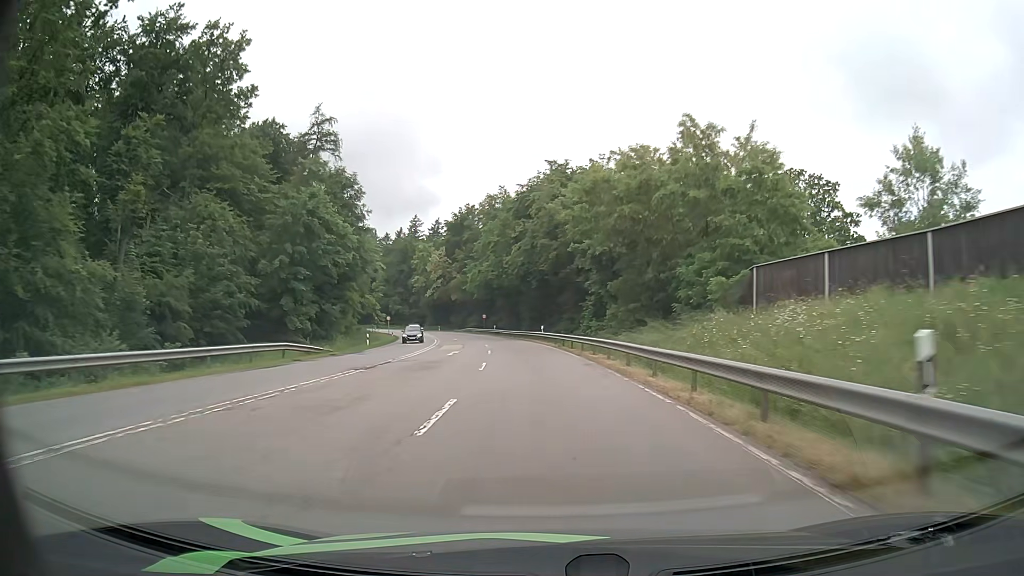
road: secondary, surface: asphalt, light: Day
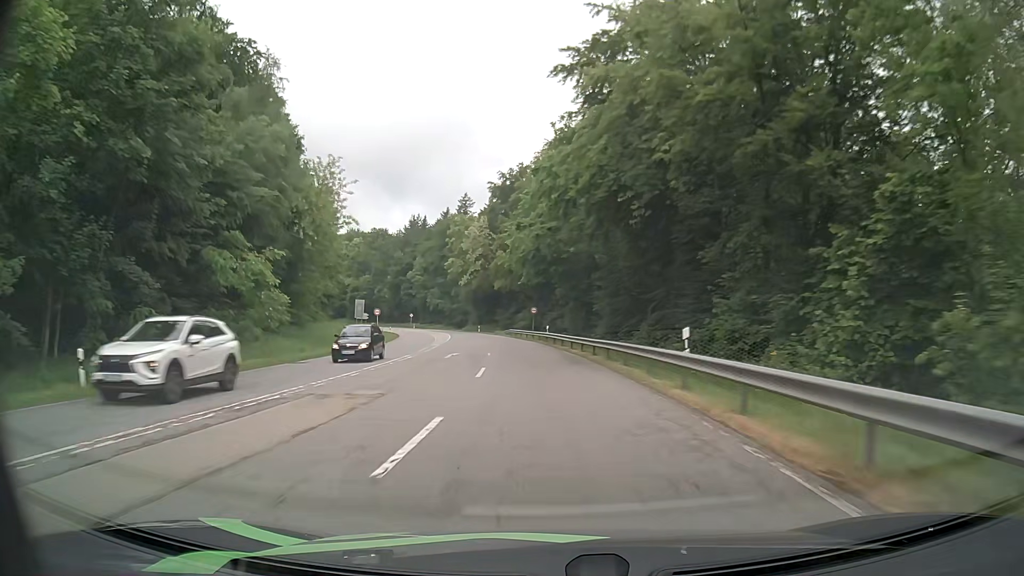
(-2.2, +38.8) m; -6°
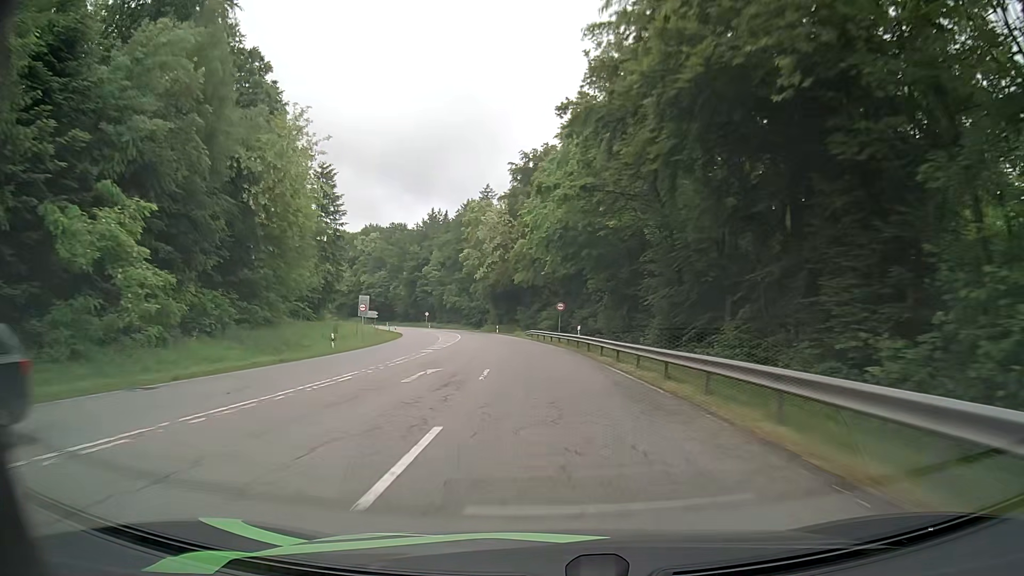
(-0.3, +12.9) m; -3°
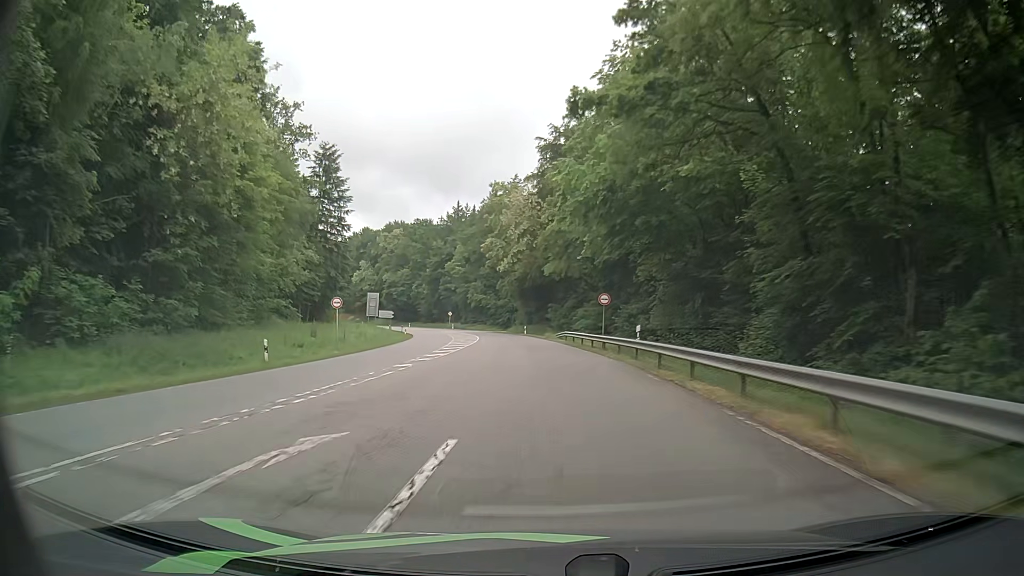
(-0.3, +12.9) m; -3°
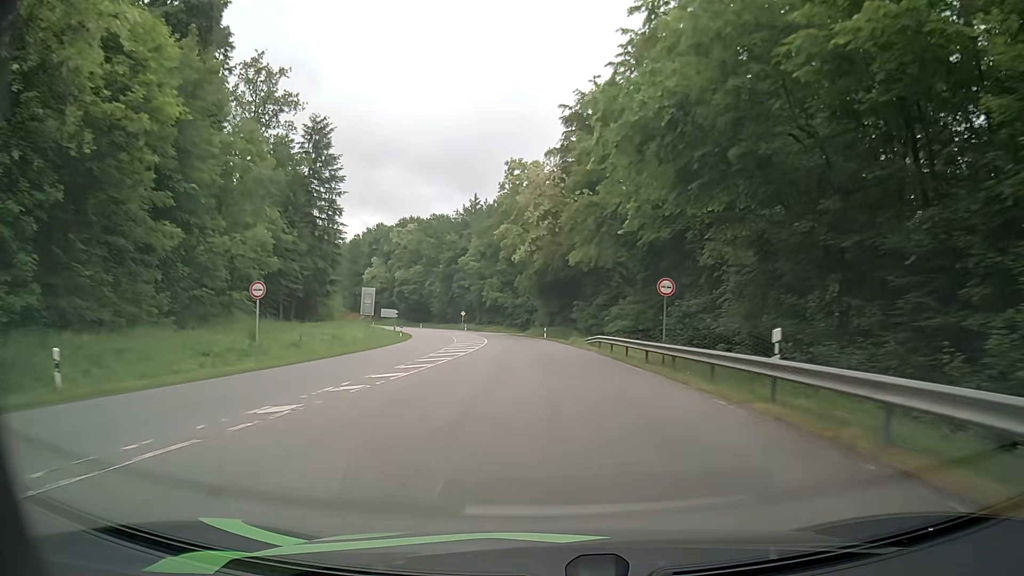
(-0.3, +12.9) m; -3°
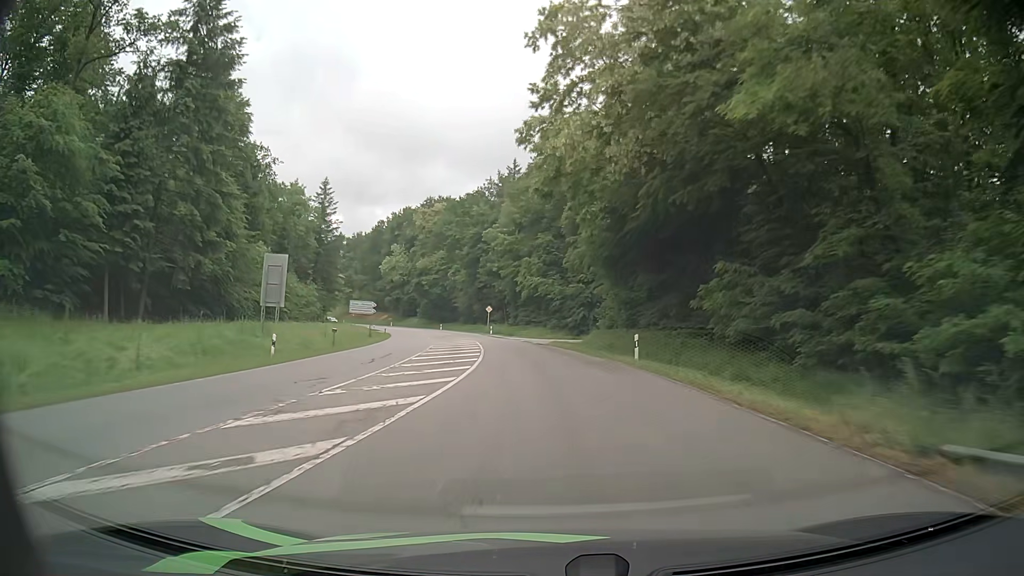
(-1.1, +38.7) m; -4°
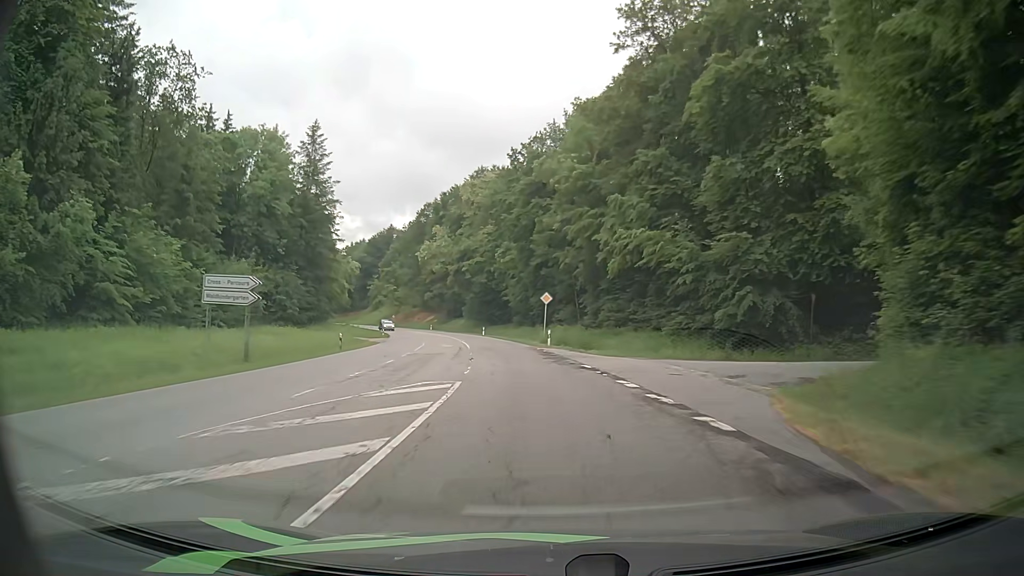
(-2.3, +38.7) m; -7°
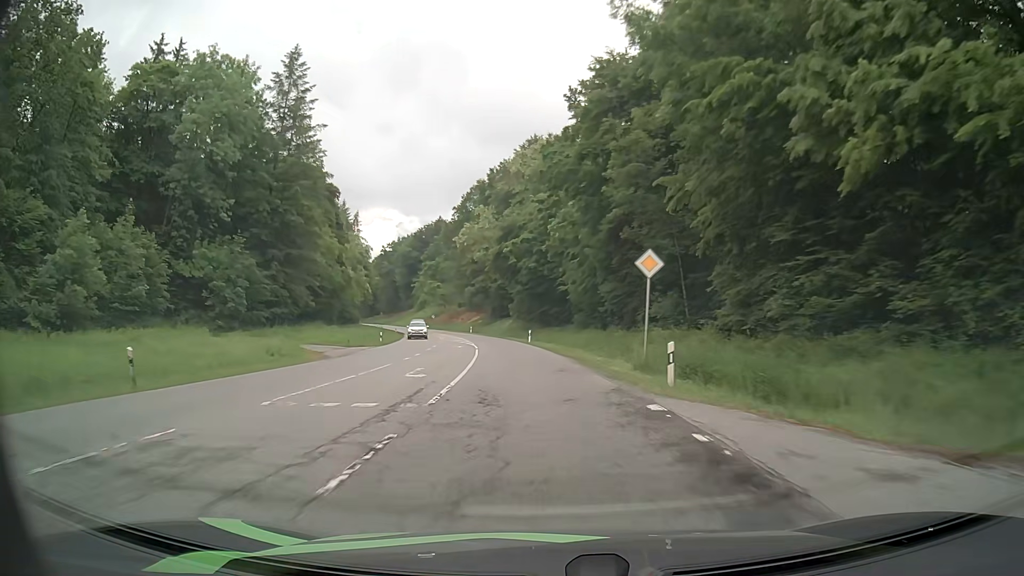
(-1.2, +25.9) m; -5°
(0, +10) (-1, +20) (-2, +30) (-3, +40) (-4, +50) (-6, +60) (-8, +69) (-10, +79) (-13, +89) (-15, +99) m
